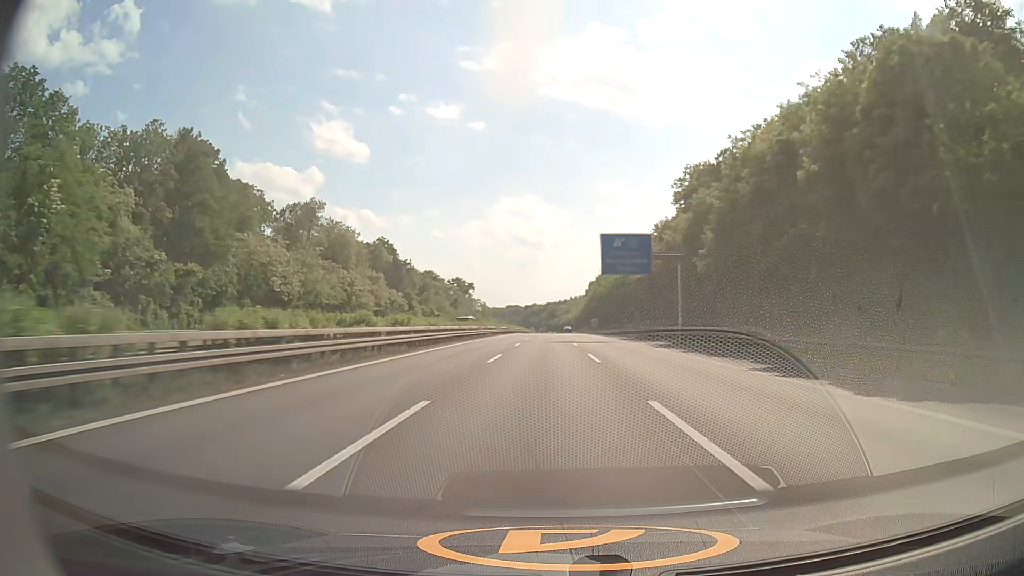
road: motorway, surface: asphalt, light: Day
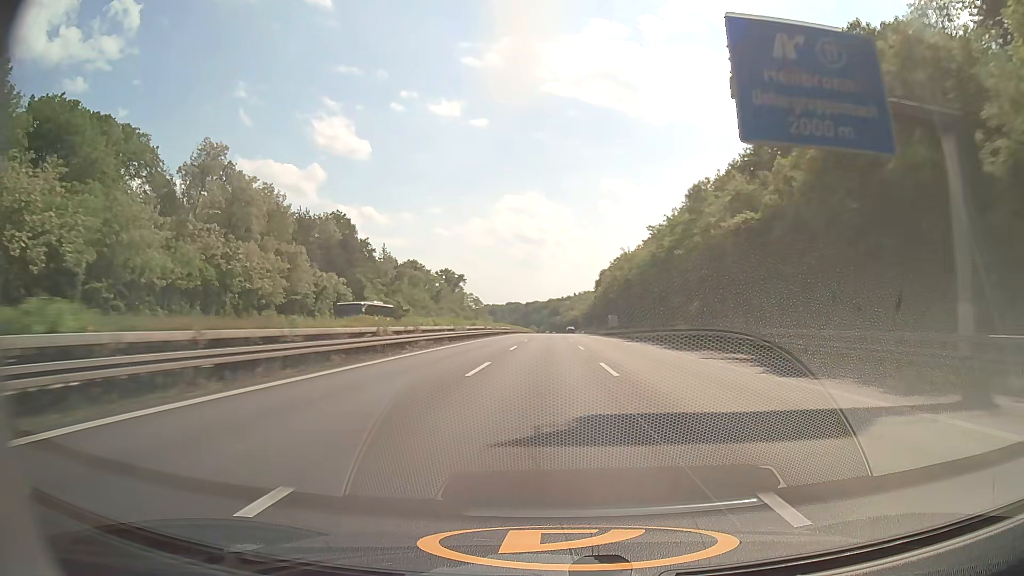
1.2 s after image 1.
(-0.1, +42.0) m; 0°
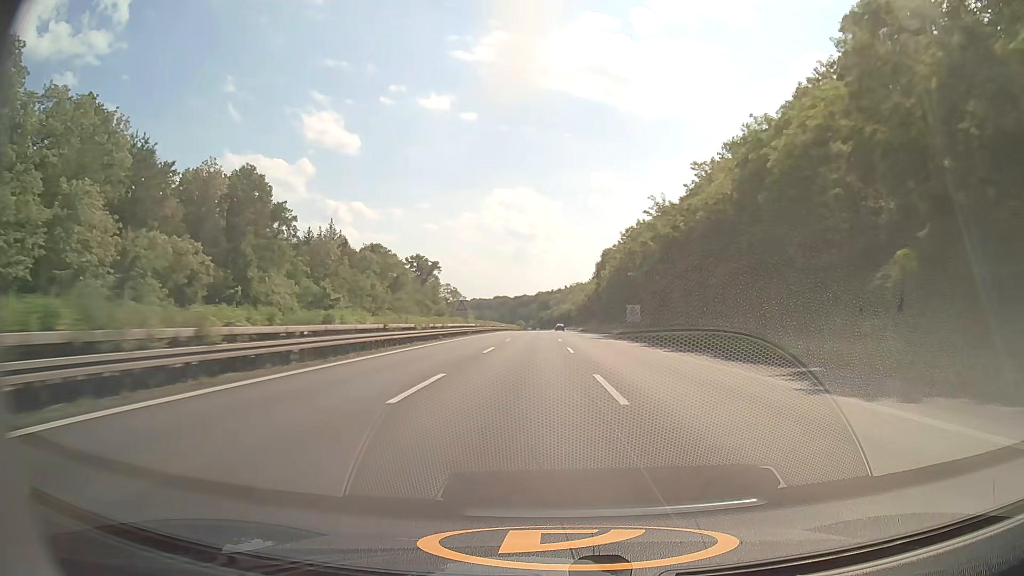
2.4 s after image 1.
(+0.3, +42.0) m; +1°
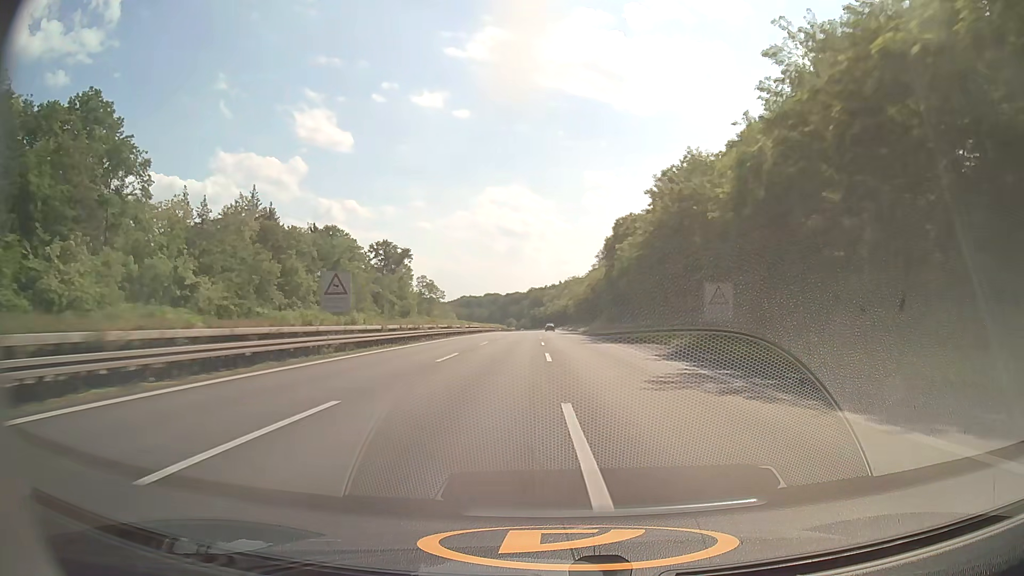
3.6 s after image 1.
(+0.2, +41.6) m; +1°
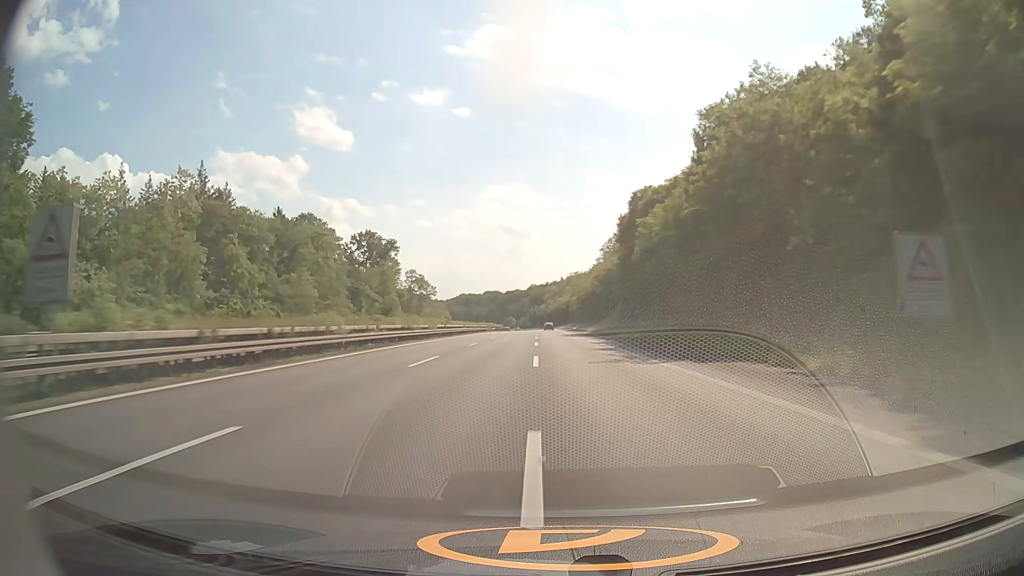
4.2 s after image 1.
(0.0, +20.6) m; 0°
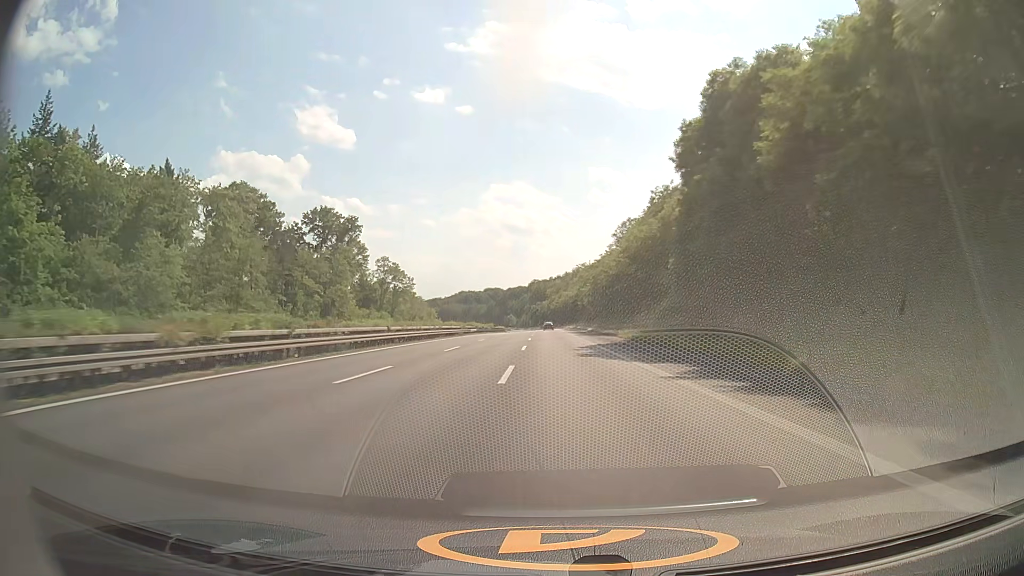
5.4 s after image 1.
(-0.2, +41.0) m; 0°
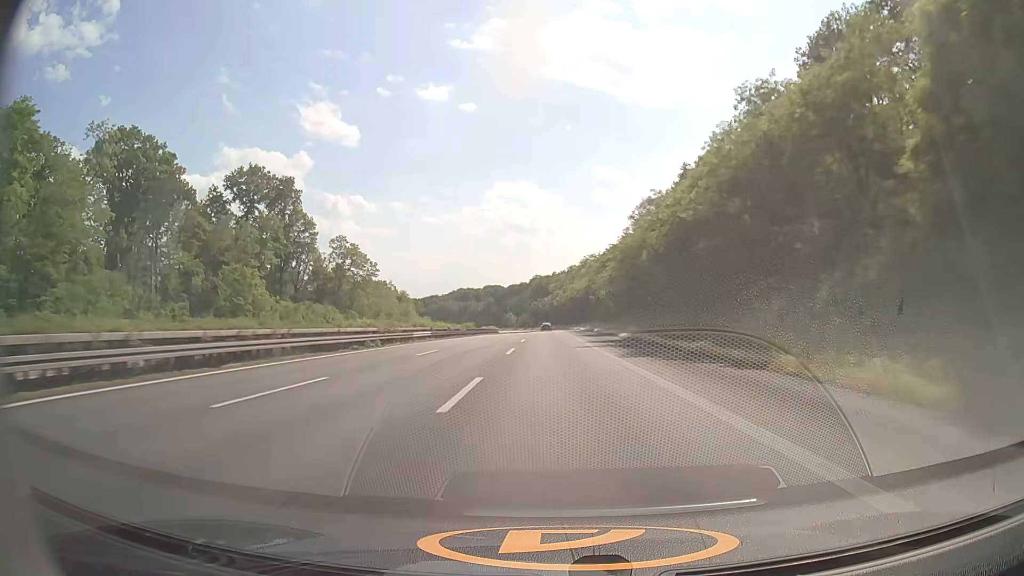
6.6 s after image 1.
(-0.2, +40.6) m; 0°
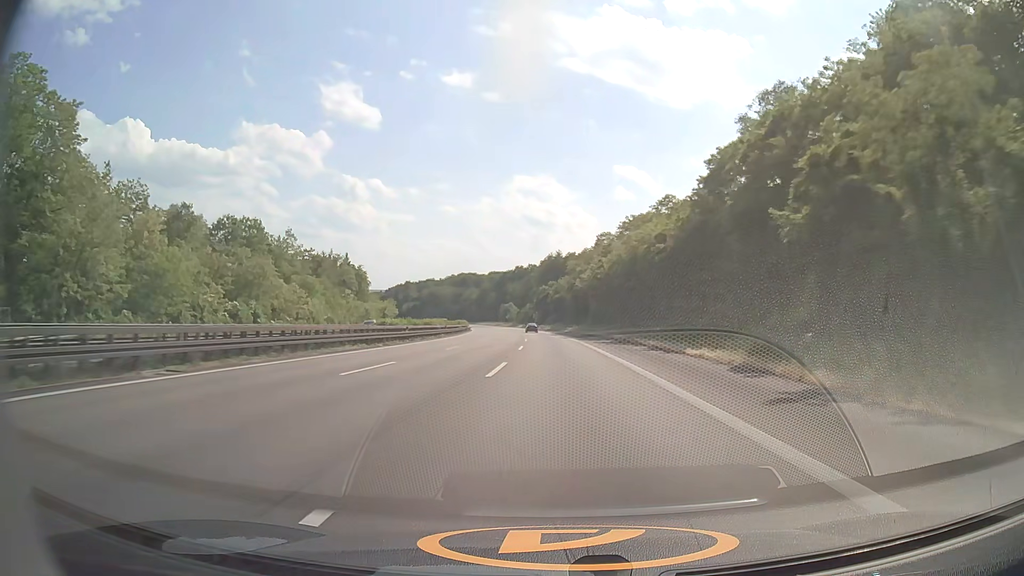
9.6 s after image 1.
(-1.2, +100.5) m; -1°
(0, +10) (0, +20) (0, +30) (0, +40) (0, +50) (0, +60) (-1, +70) (-1, +80) (-2, +90) (-2, +100) m
